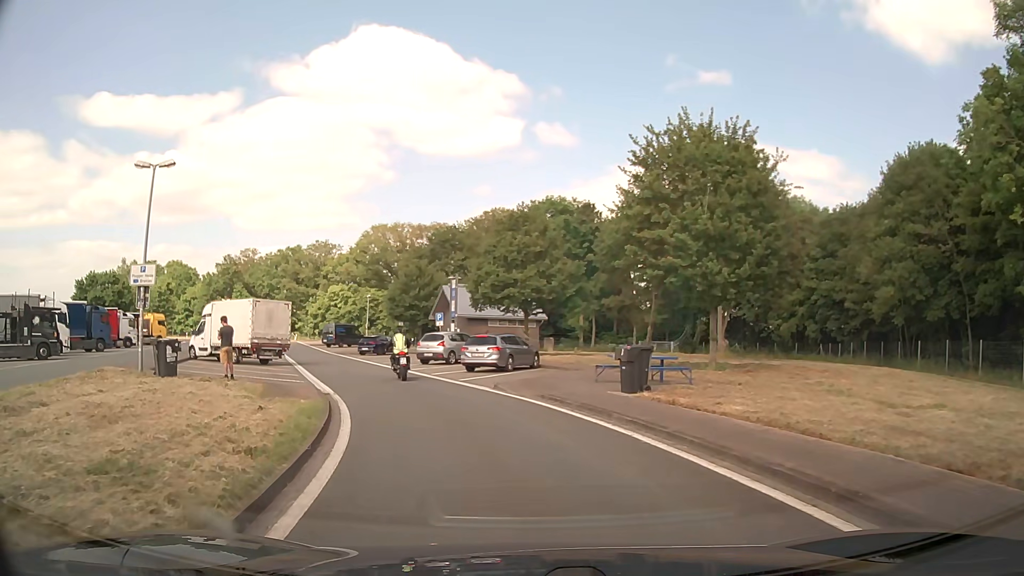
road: service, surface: asphalt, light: Day
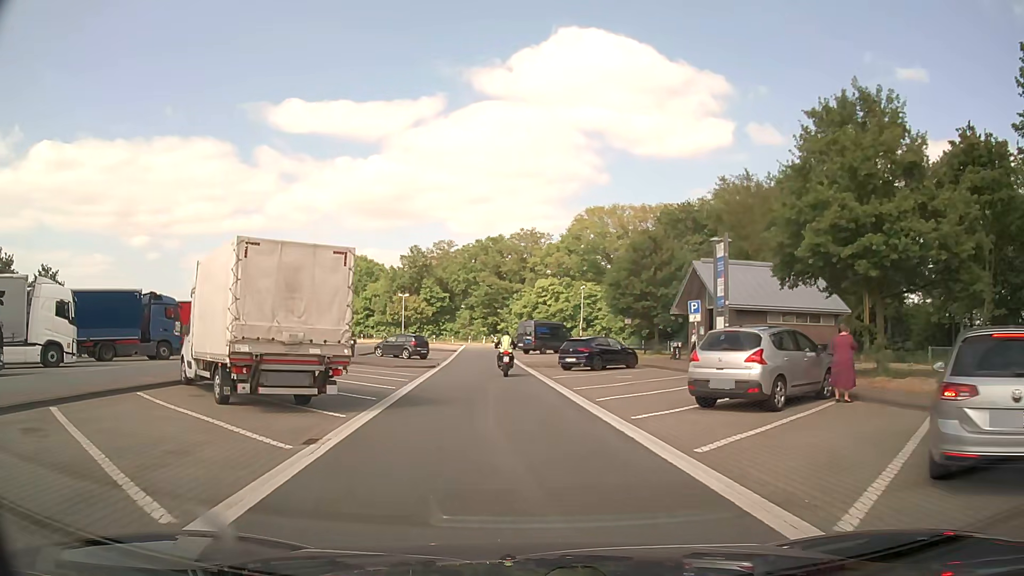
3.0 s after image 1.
(-3.7, +20.2) m; -18°
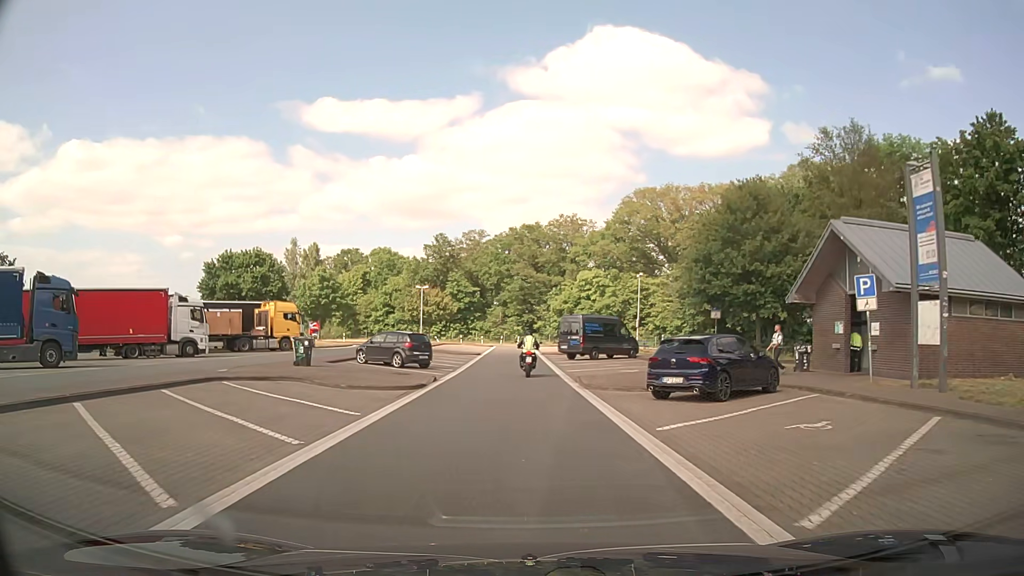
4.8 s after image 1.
(-0.4, +14.0) m; -3°
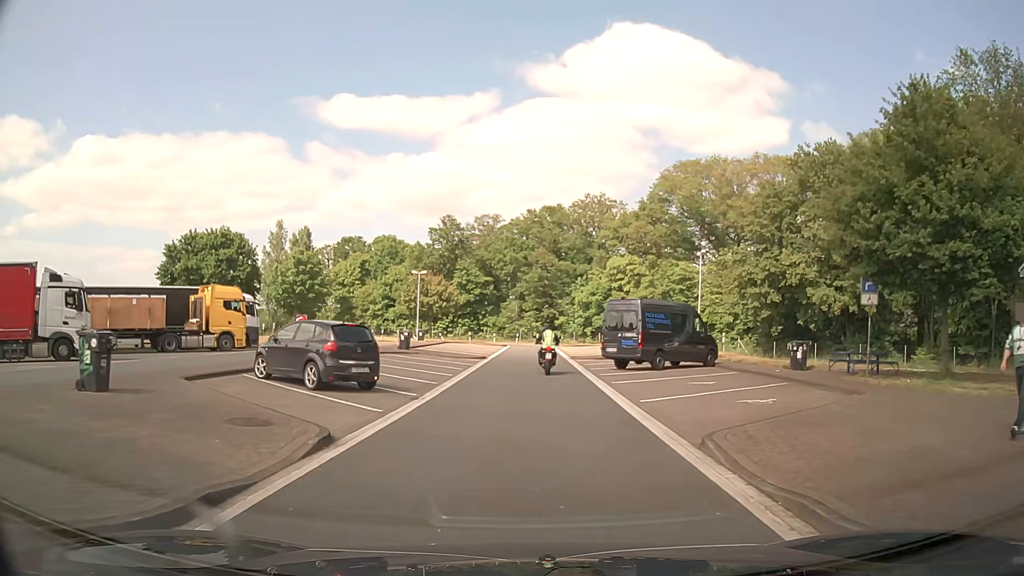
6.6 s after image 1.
(-0.3, +14.2) m; -2°
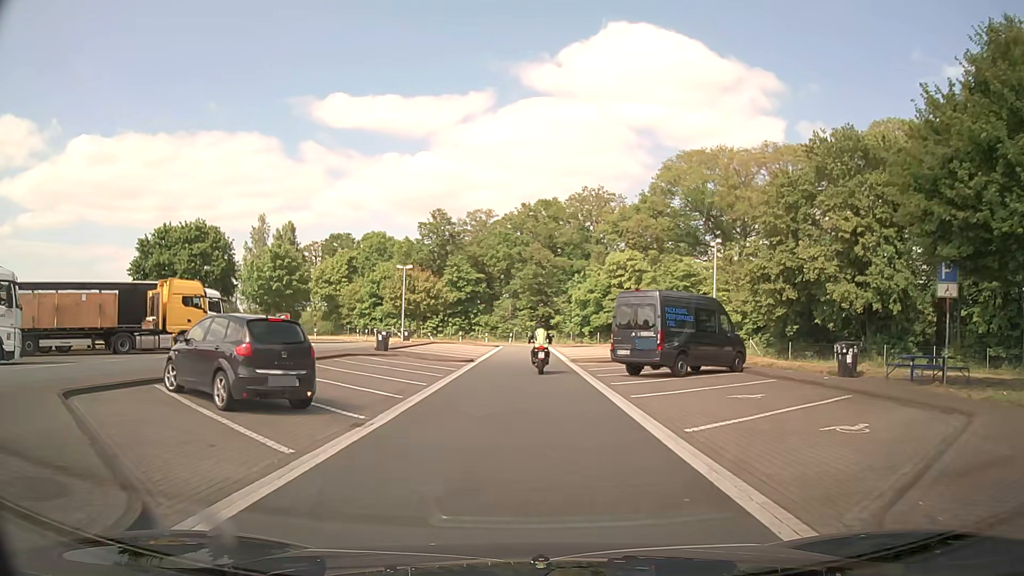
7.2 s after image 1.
(0.0, +4.5) m; 0°
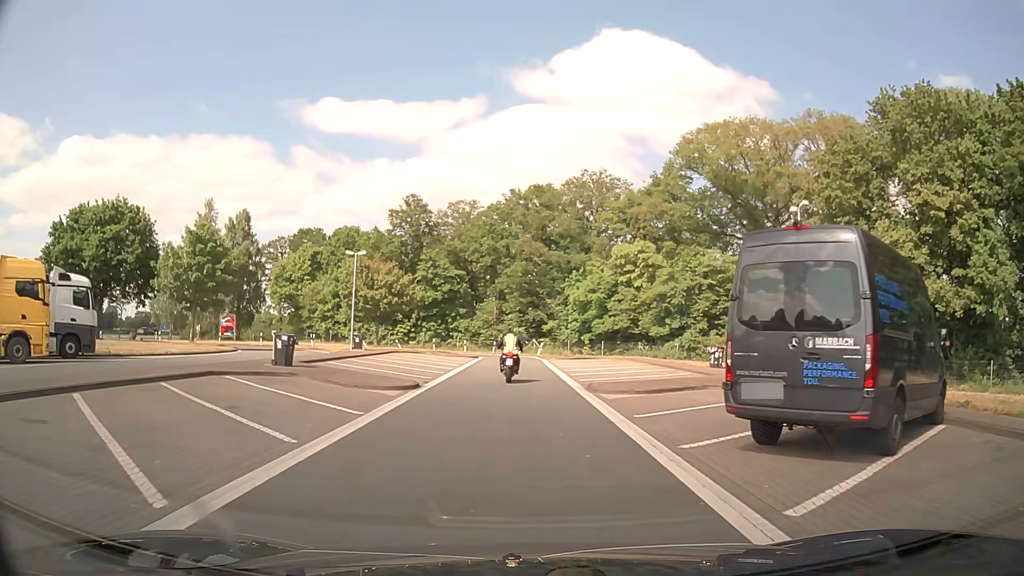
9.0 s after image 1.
(+0.2, +13.2) m; +1°
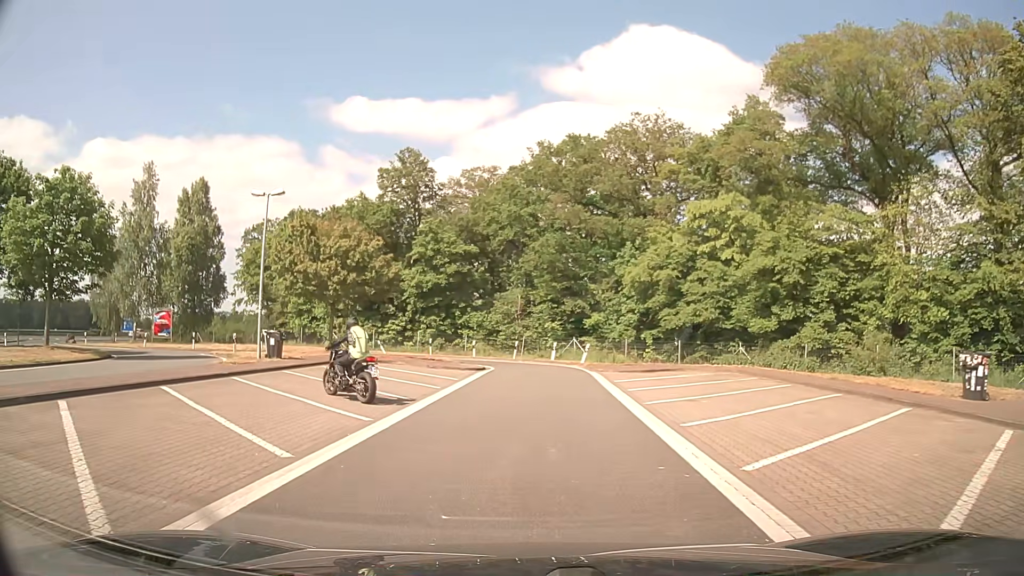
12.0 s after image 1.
(-0.1, +18.8) m; -3°
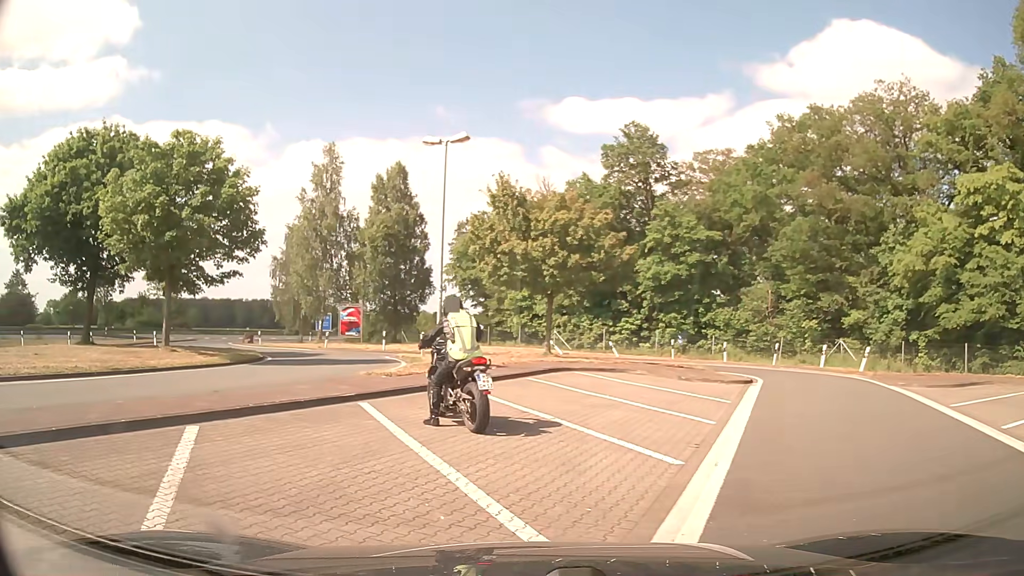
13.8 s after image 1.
(-1.0, +7.1) m; -19°
